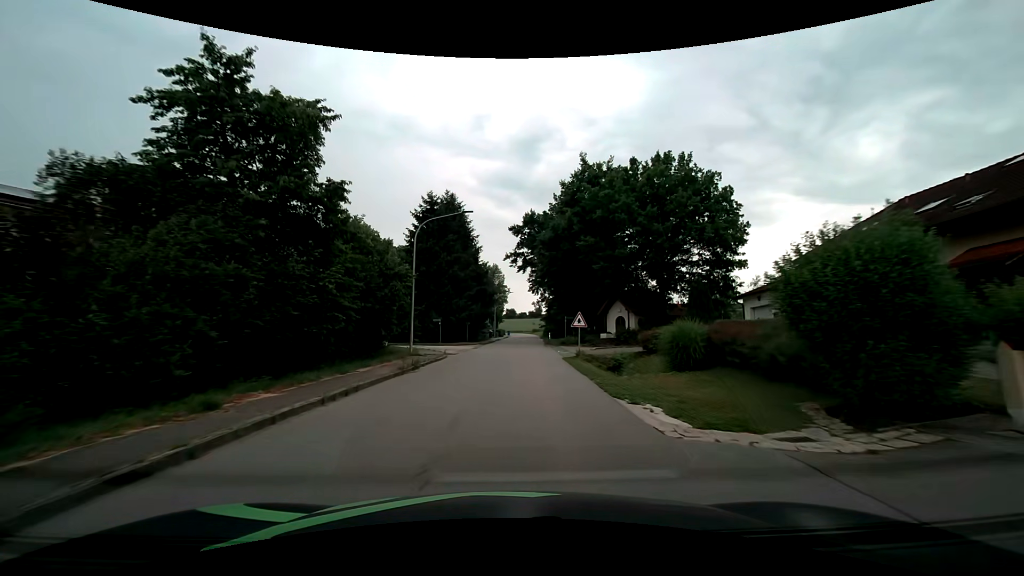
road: tertiary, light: Day
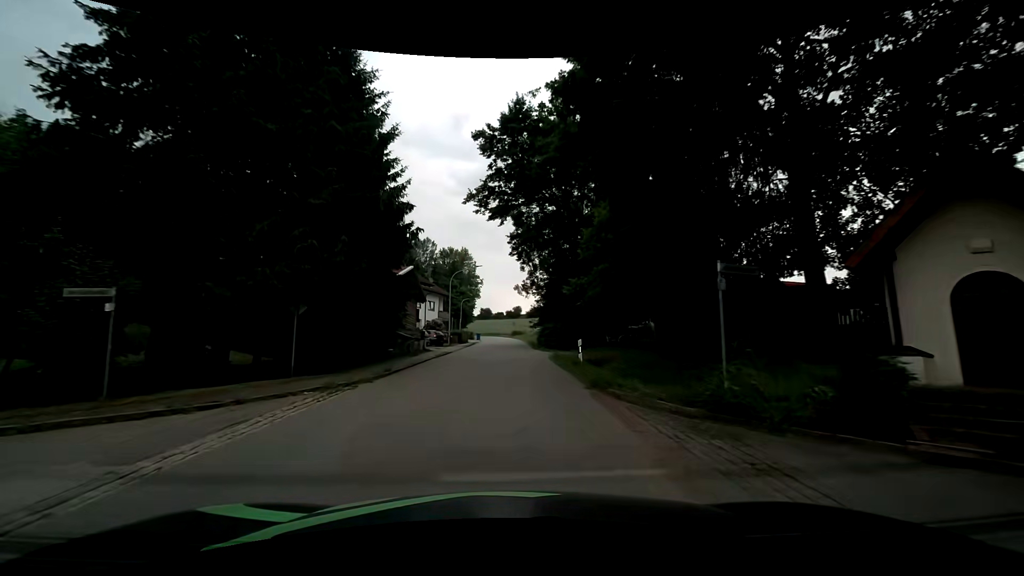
(+1.2, +35.5) m; +3°
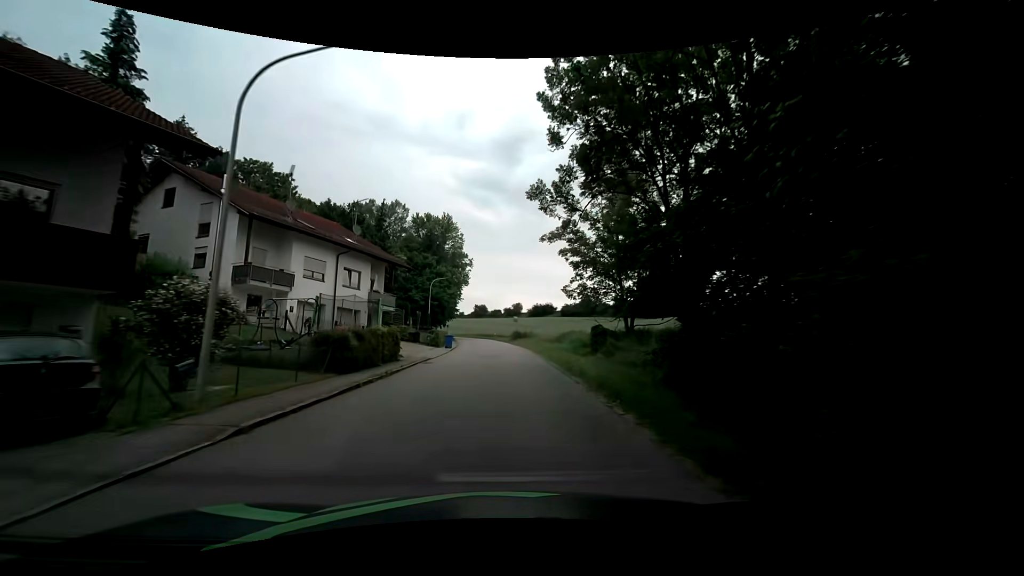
(+0.1, +37.1) m; 0°
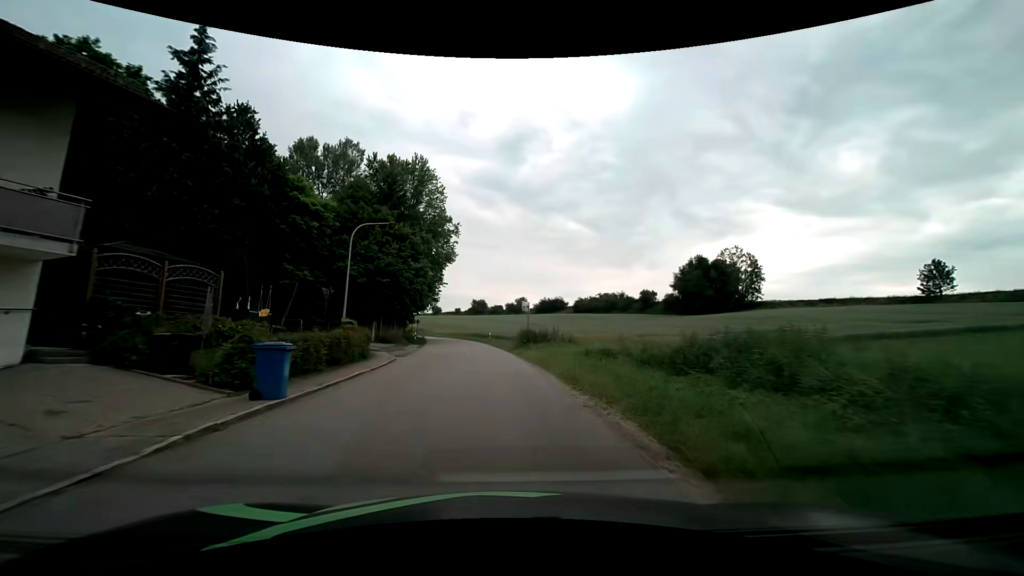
(+0.1, +30.2) m; 0°
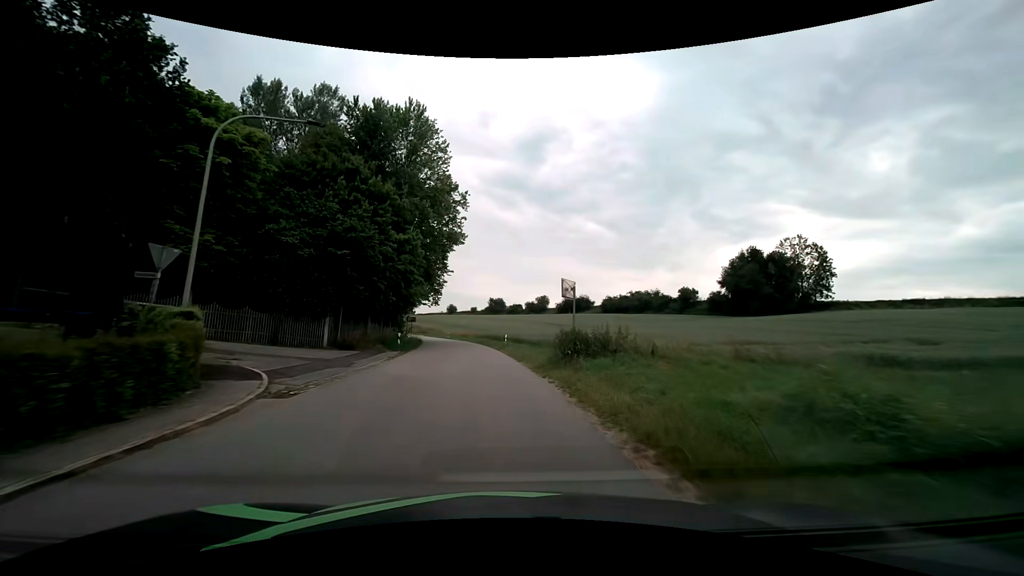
(-0.3, +15.2) m; -2°
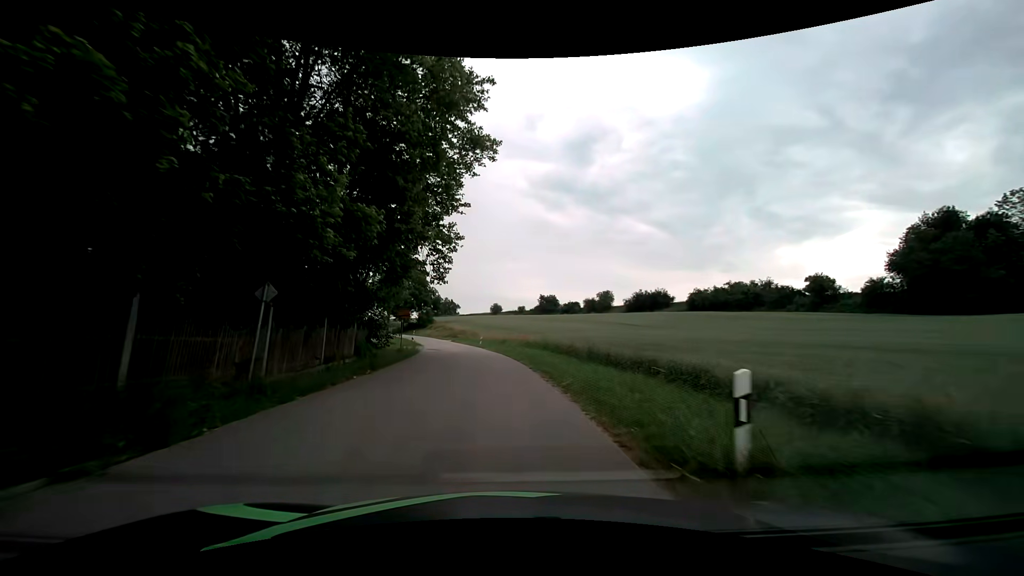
(-1.5, +30.4) m; -6°
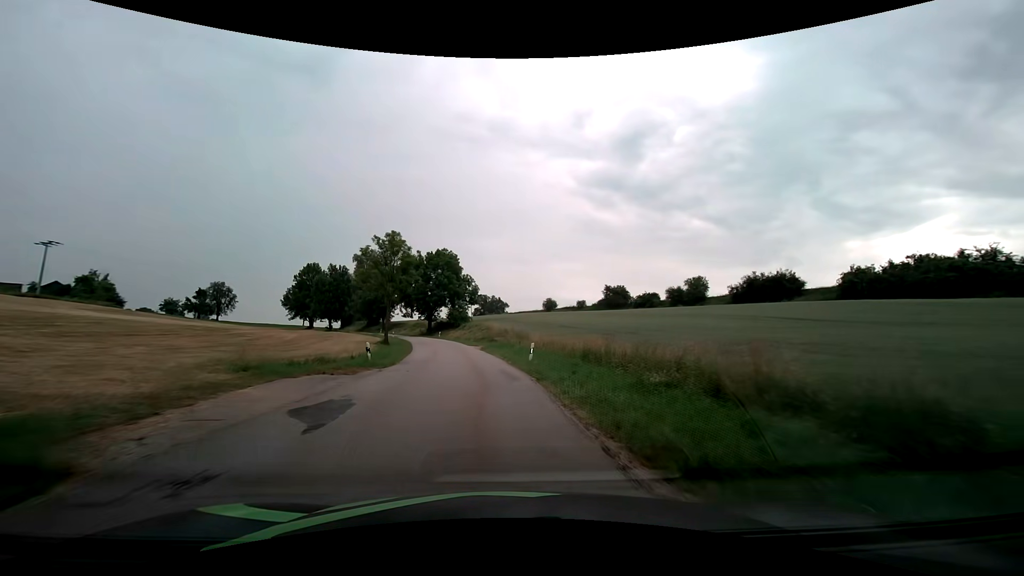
(-1.4, +31.8) m; -6°
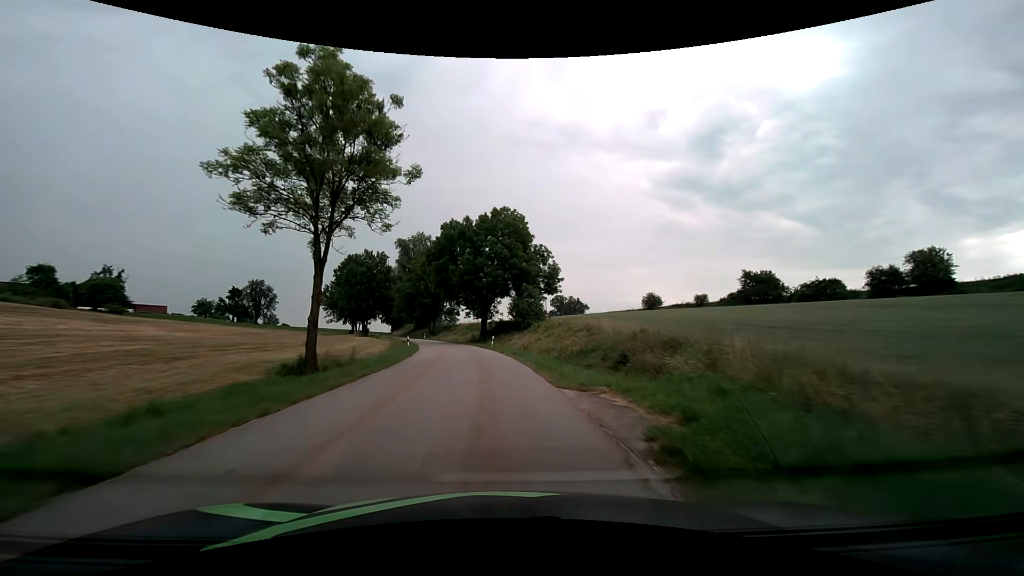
(-3.0, +36.9) m; -9°
(0, +10) (-1, +20) (-2, +30) (-3, +40) (-5, +50) (-7, +59) (-10, +69) (-13, +79) (-16, +88) (-19, +97) m
